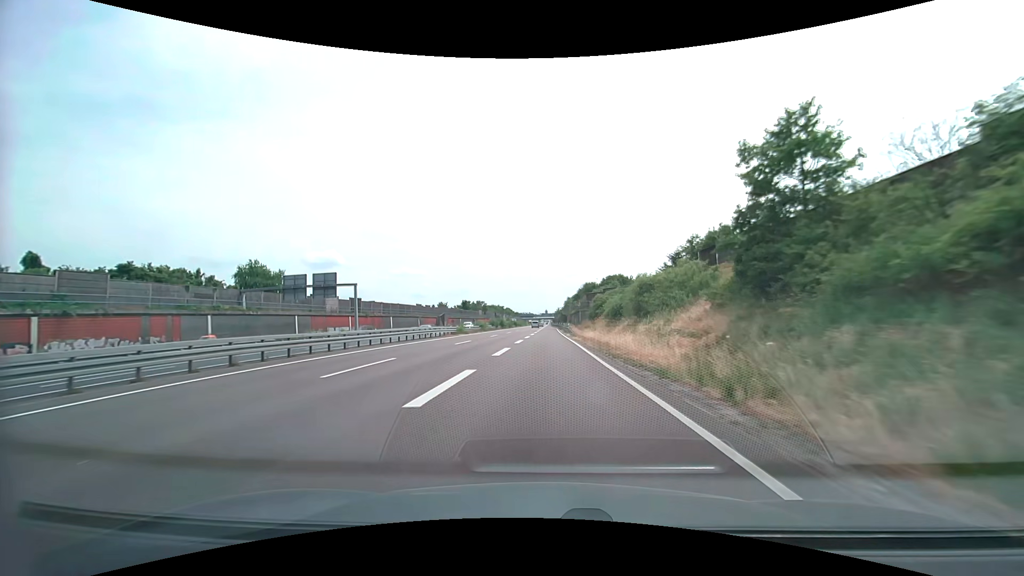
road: motorway_link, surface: asphalt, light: Day
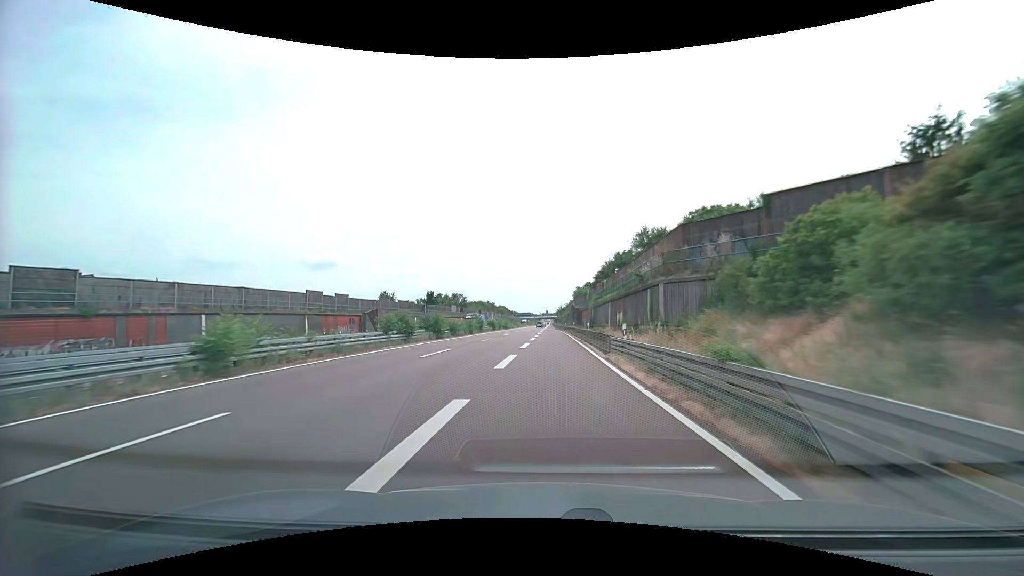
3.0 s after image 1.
(+0.5, +65.1) m; 0°
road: trunk
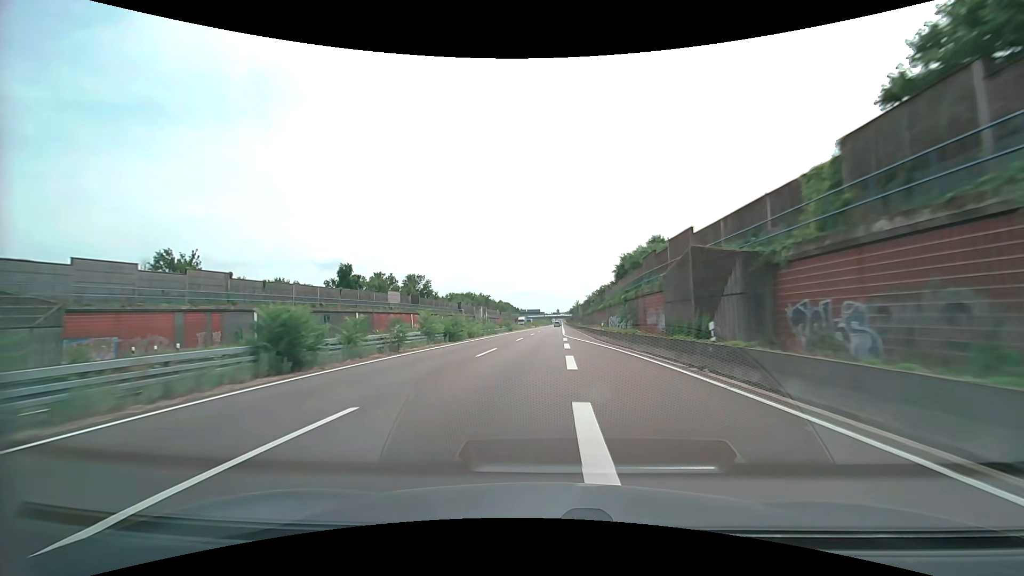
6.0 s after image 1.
(-0.9, +72.2) m; -1°
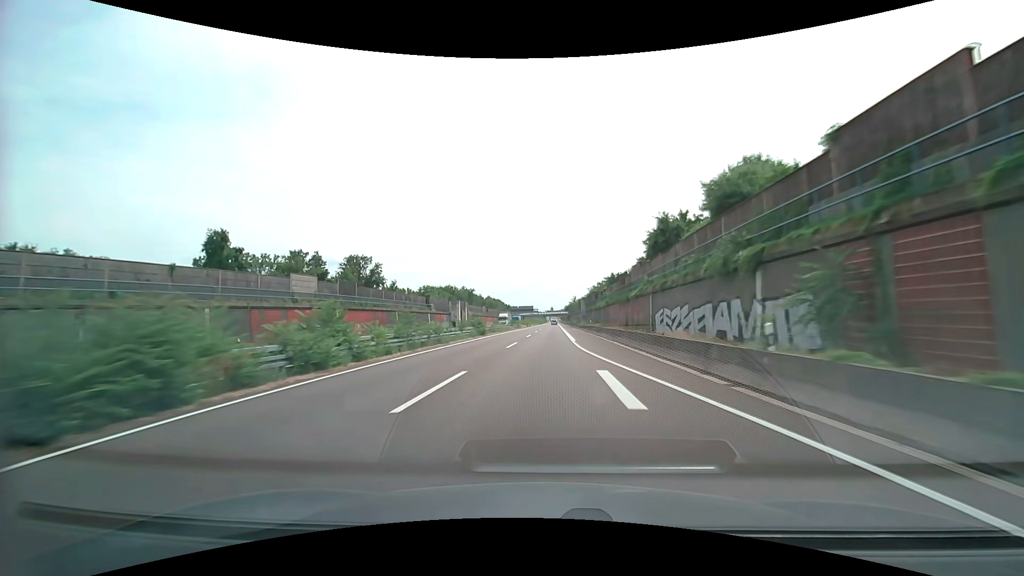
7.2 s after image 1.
(0.0, +30.6) m; 0°
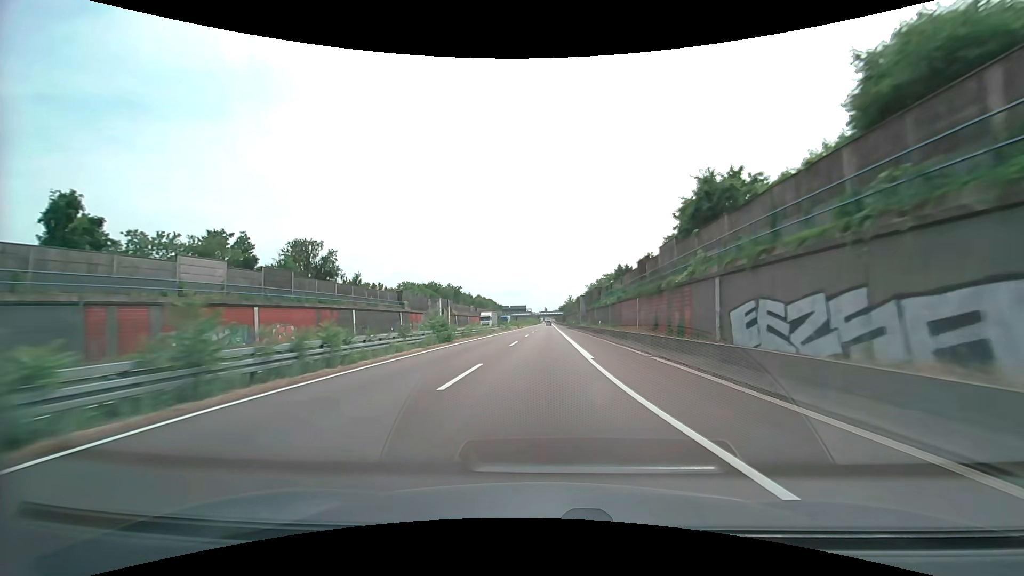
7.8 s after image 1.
(+0.1, +15.6) m; +1°
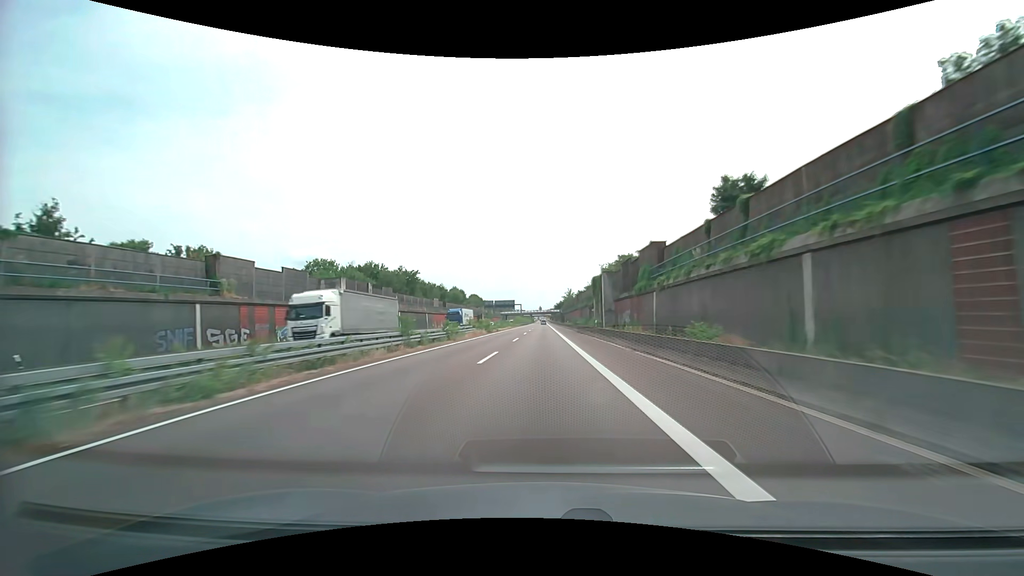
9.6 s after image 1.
(+0.5, +48.1) m; +1°
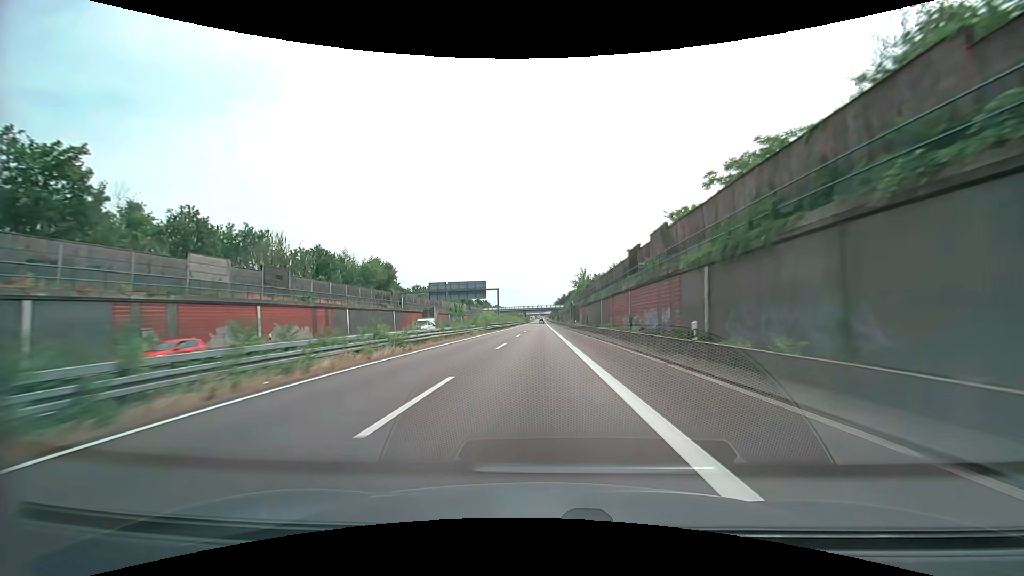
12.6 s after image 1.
(+0.1, +81.9) m; 0°
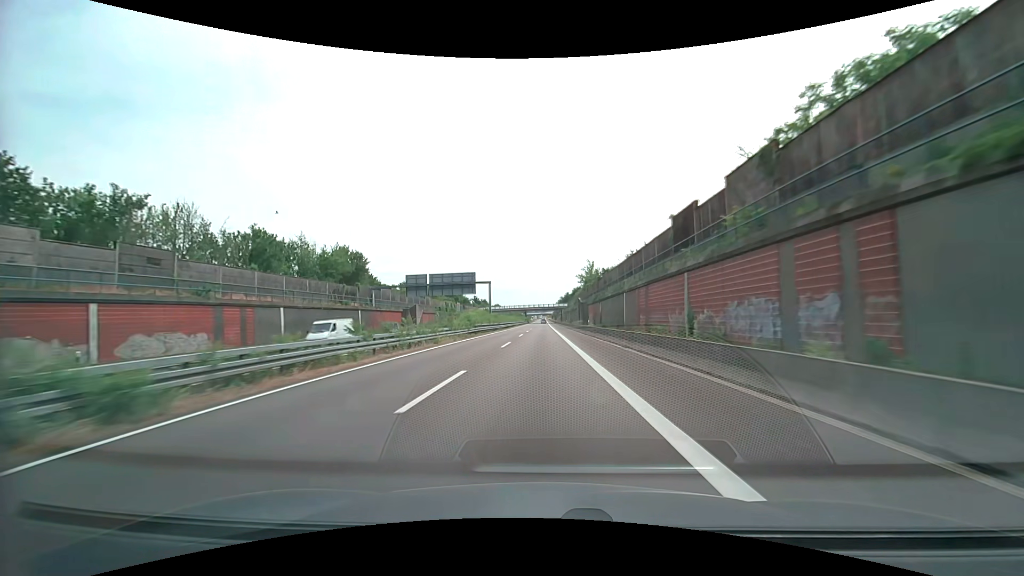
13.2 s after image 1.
(0.0, +16.5) m; 0°
(0, +10) (0, +20) (0, +30) (0, +40) (0, +50) (0, +60) (0, +70) (0, +80) (0, +90) (0, +100) m
